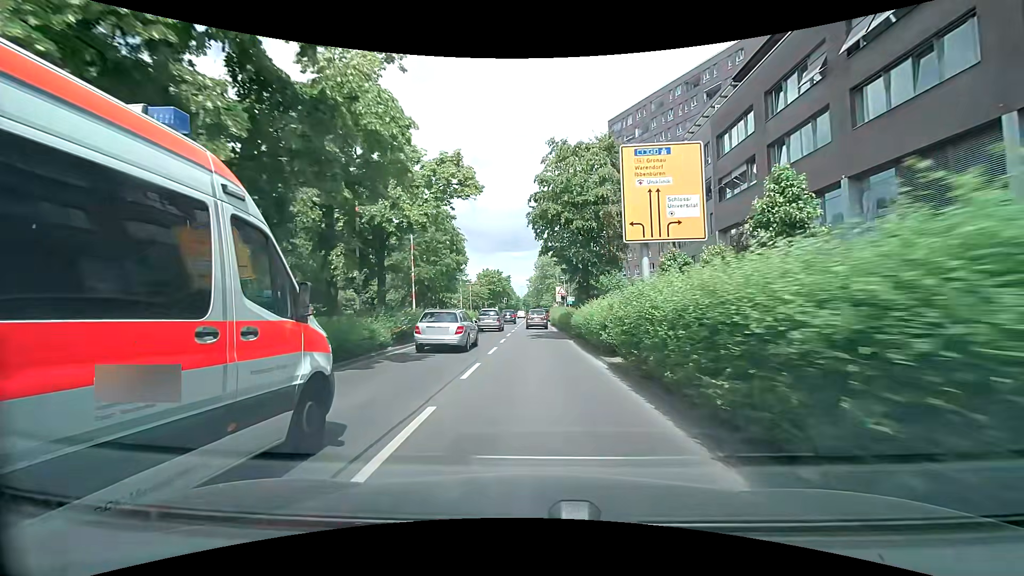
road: primary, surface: asphalt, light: Day
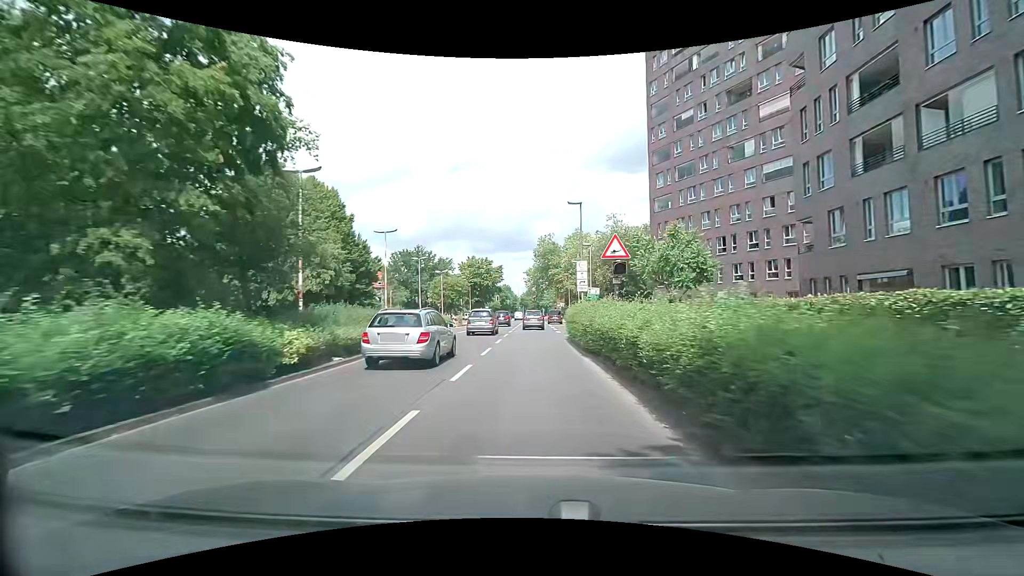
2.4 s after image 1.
(-0.1, +30.2) m; -1°
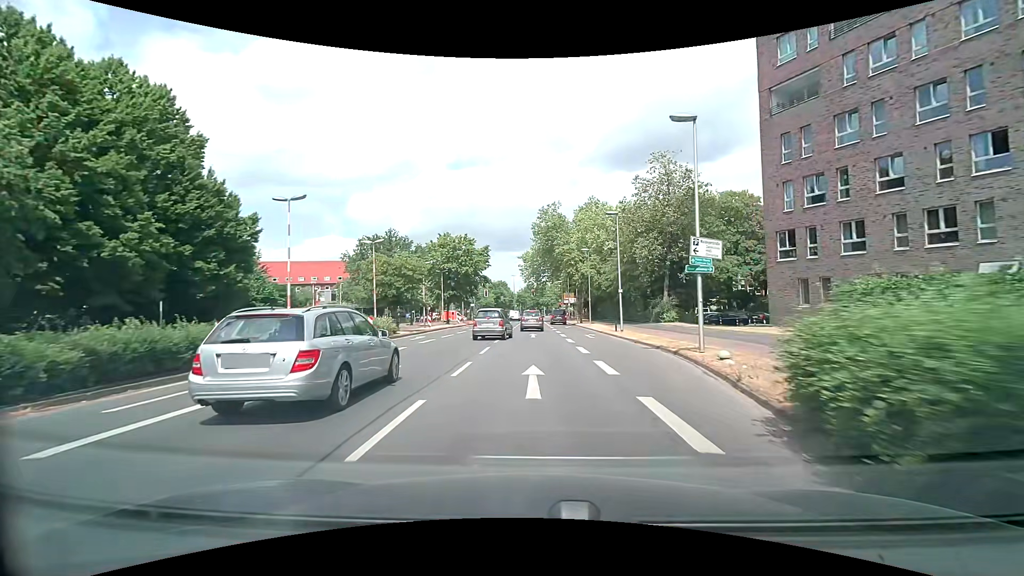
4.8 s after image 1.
(+0.5, +29.5) m; +1°
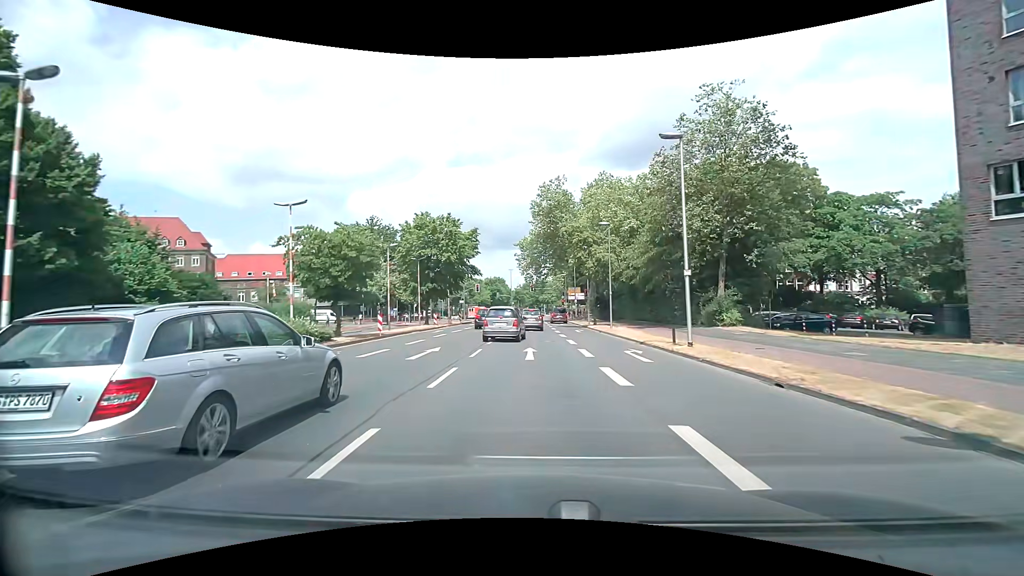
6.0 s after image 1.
(0.0, +13.8) m; 0°
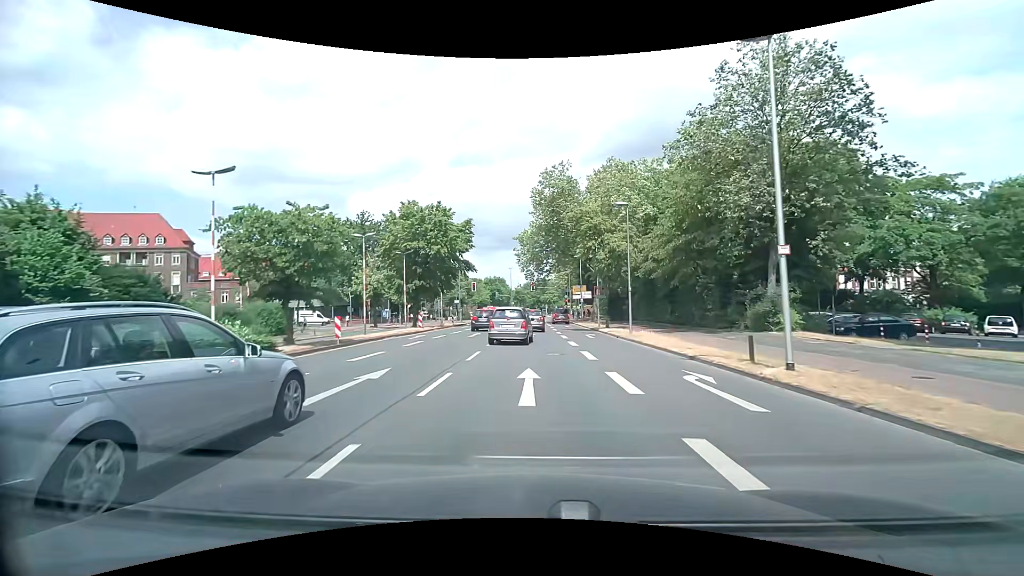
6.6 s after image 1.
(0.0, +6.6) m; 0°
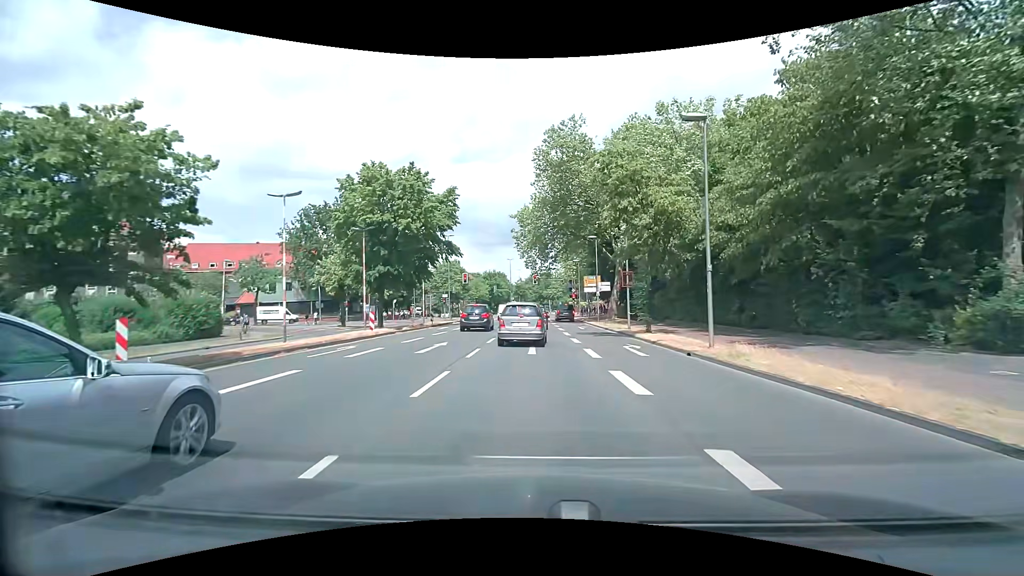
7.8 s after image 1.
(0.0, +12.4) m; 0°
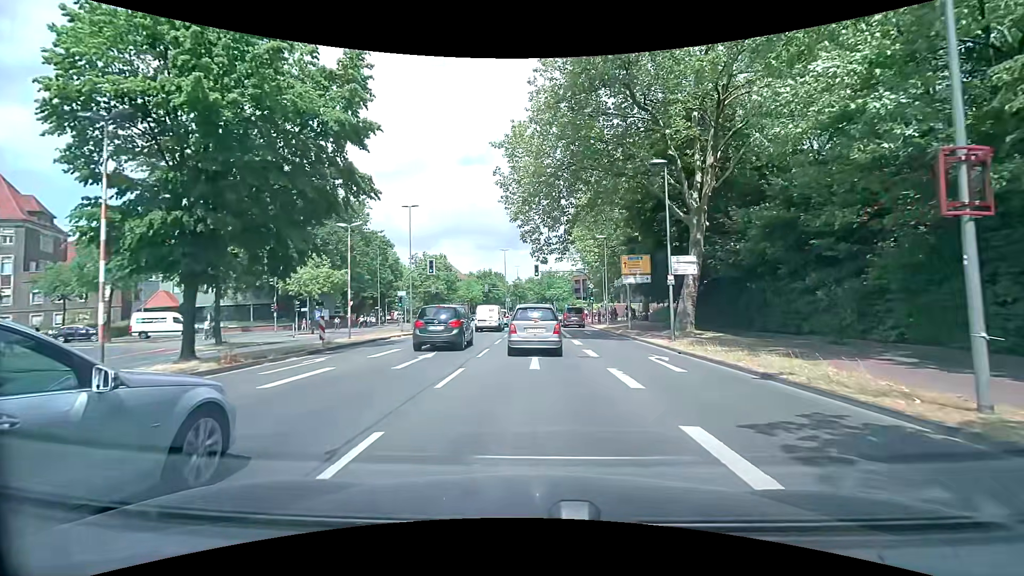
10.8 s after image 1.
(0.0, +22.6) m; 0°
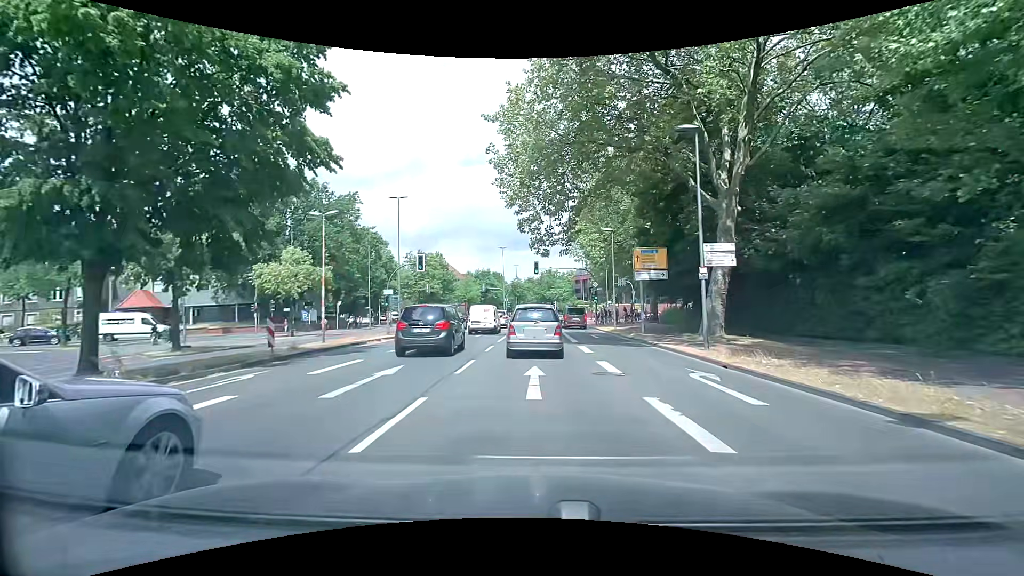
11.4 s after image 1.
(0.0, +4.1) m; 0°
(0, +10) (0, +20) (0, +30) (0, +40) (0, +50) (0, +60) (+1, +70) (+1, +80) (+1, +90) (+1, +100) m
